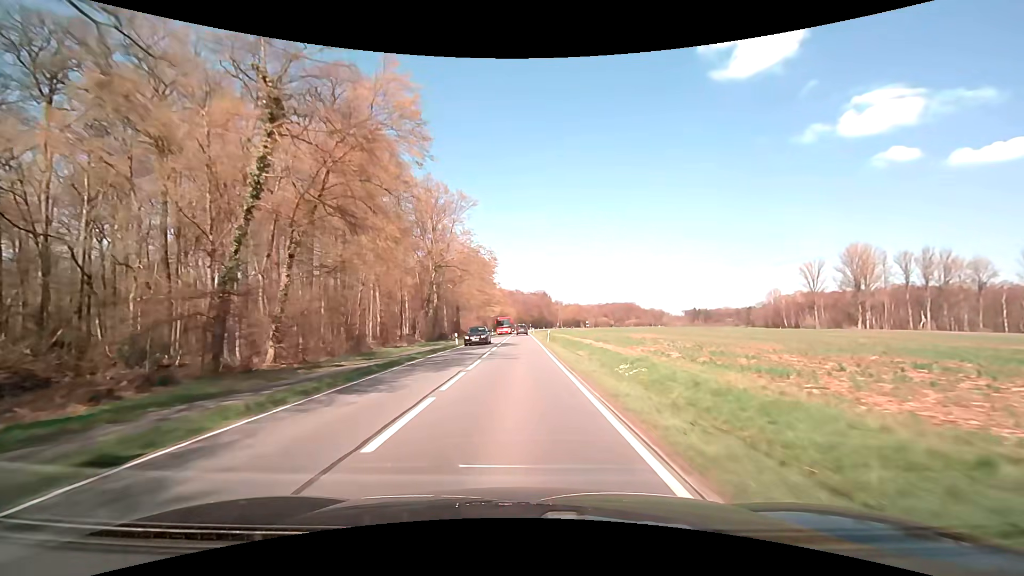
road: primary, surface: asphalt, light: Day
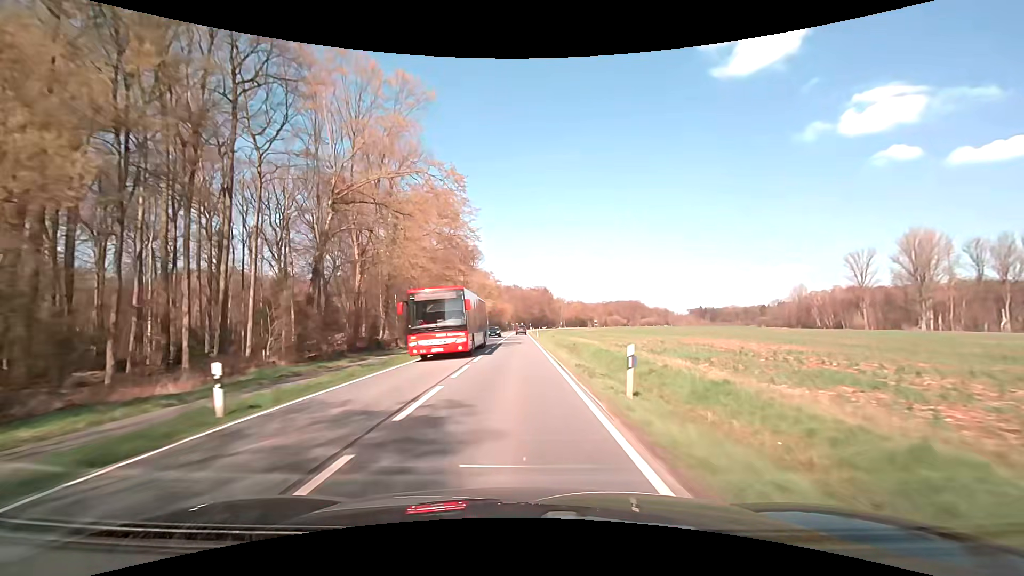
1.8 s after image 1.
(0.0, +32.6) m; 0°
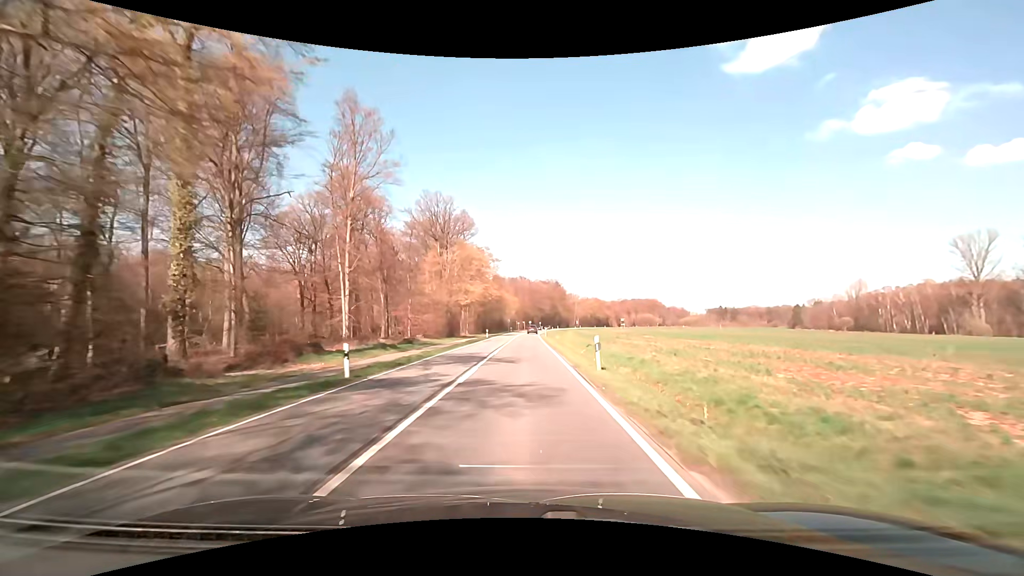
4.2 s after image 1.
(-0.2, +43.5) m; -1°
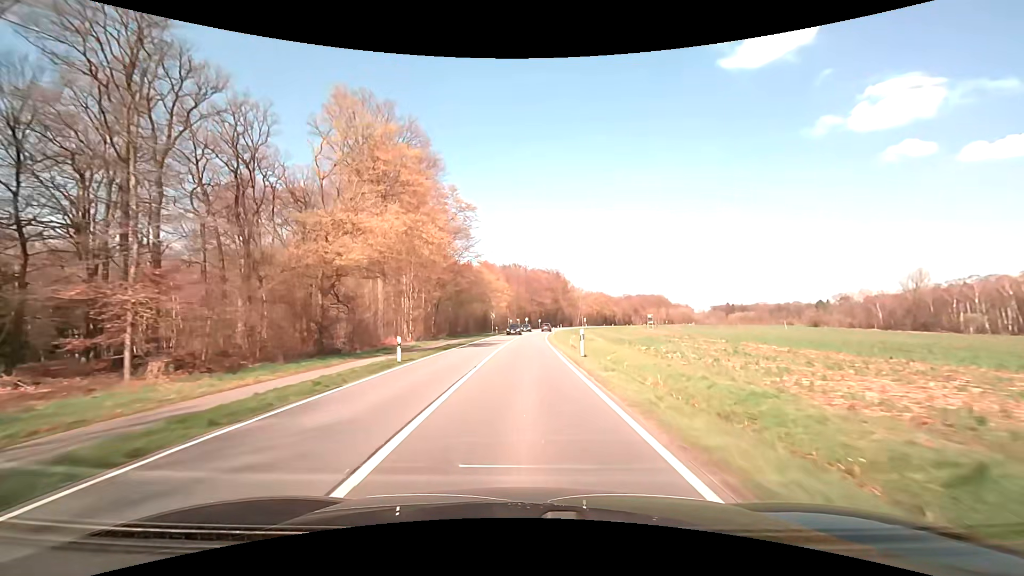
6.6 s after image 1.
(+0.2, +43.5) m; 0°
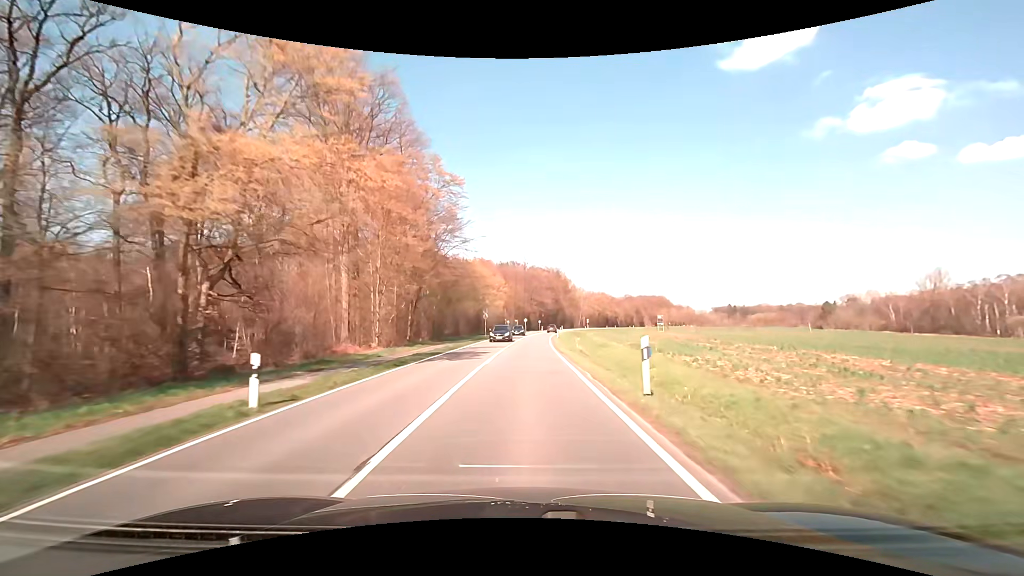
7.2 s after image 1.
(0.0, +10.9) m; 0°
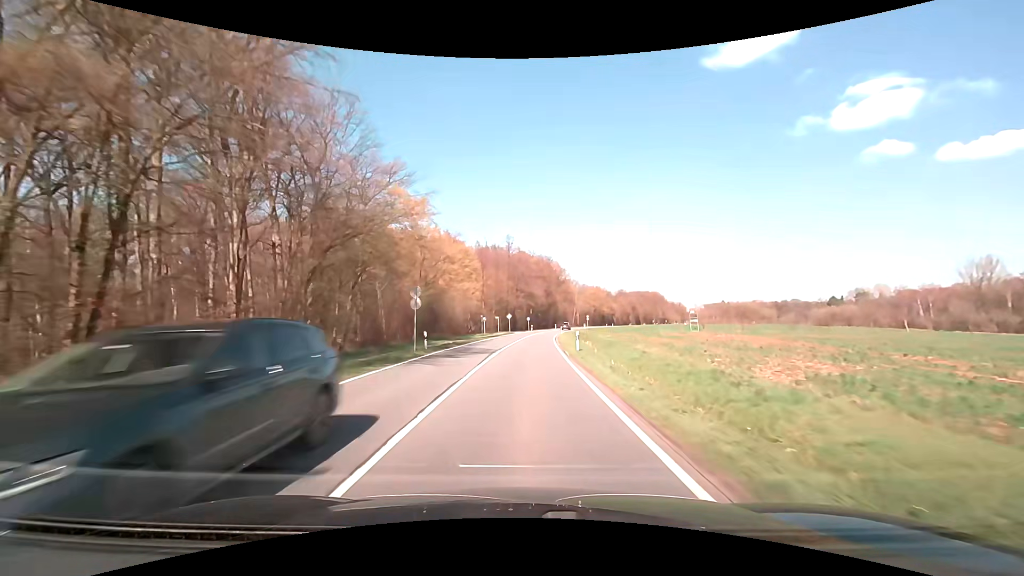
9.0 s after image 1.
(+0.4, +32.6) m; +2°
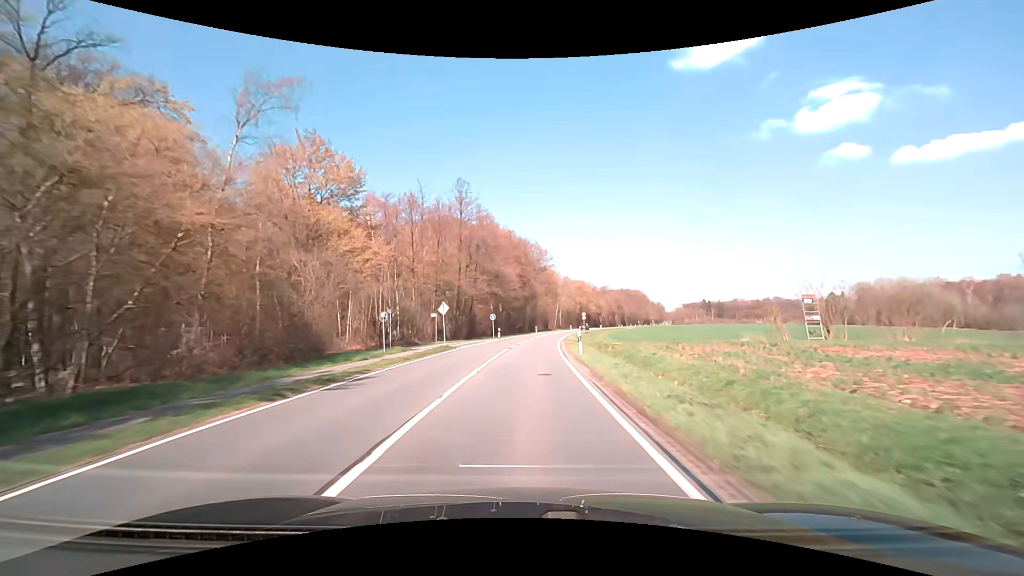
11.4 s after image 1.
(+1.2, +43.4) m; +3°
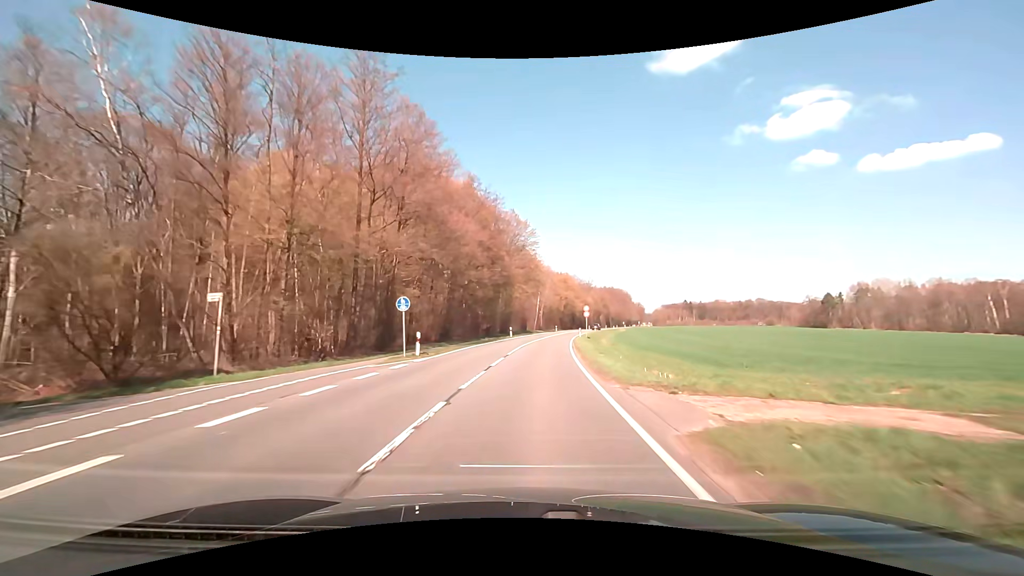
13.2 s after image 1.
(+0.8, +32.5) m; +3°
(0, +10) (+1, +20) (+1, +30) (+2, +40) (+3, +50) (+4, +60) (+6, +70) (+8, +80) (+9, +89) (+11, +99) m
